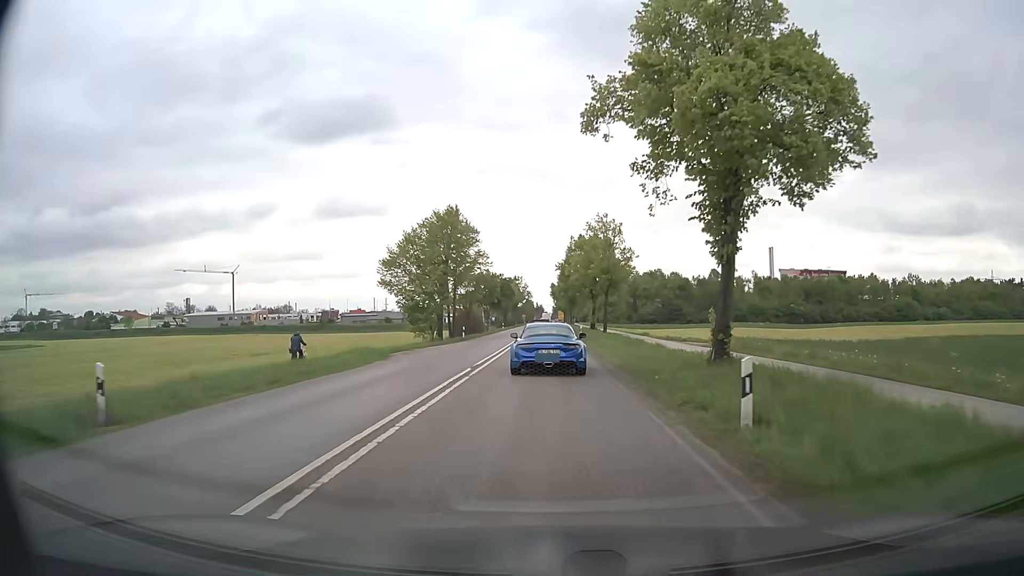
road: secondary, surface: asphalt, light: Day
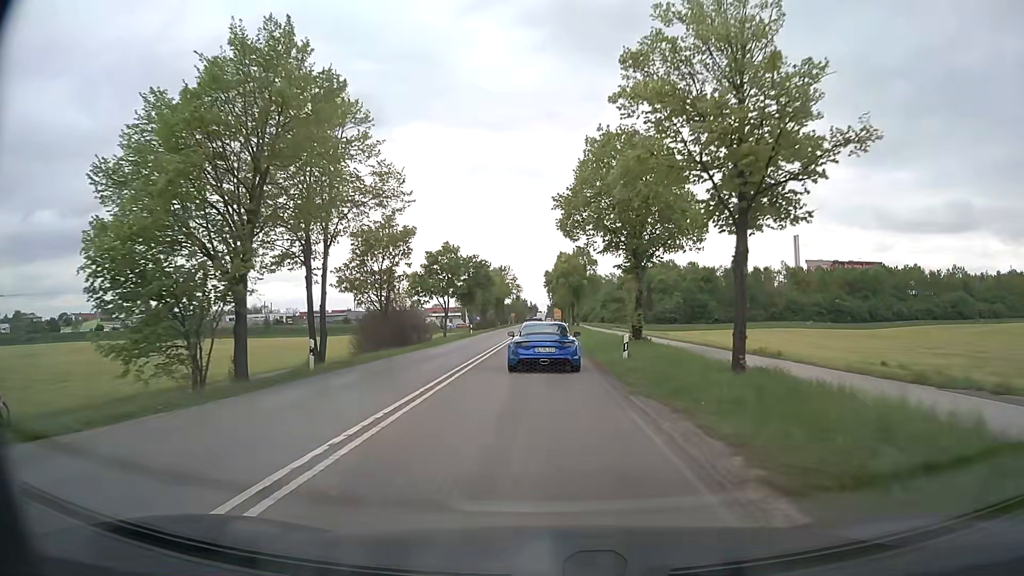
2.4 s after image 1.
(+0.3, +33.6) m; +1°
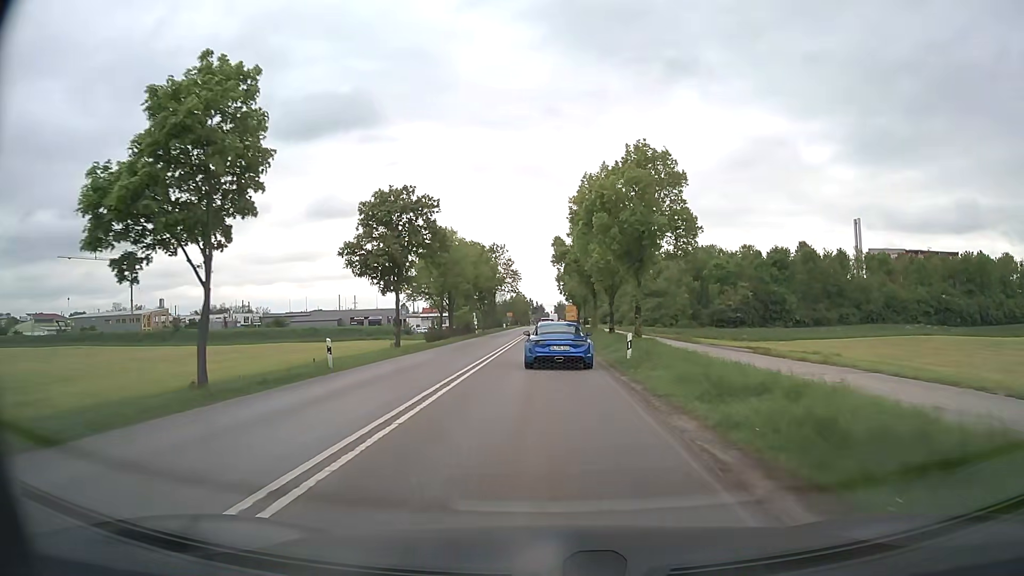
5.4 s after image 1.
(-0.4, +43.4) m; -1°
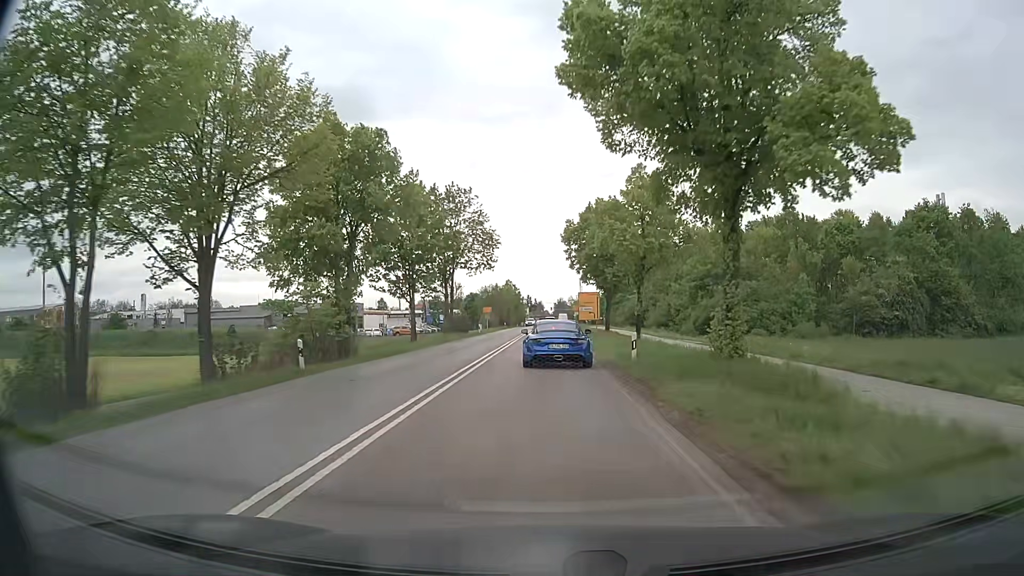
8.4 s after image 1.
(+0.1, +45.0) m; 0°
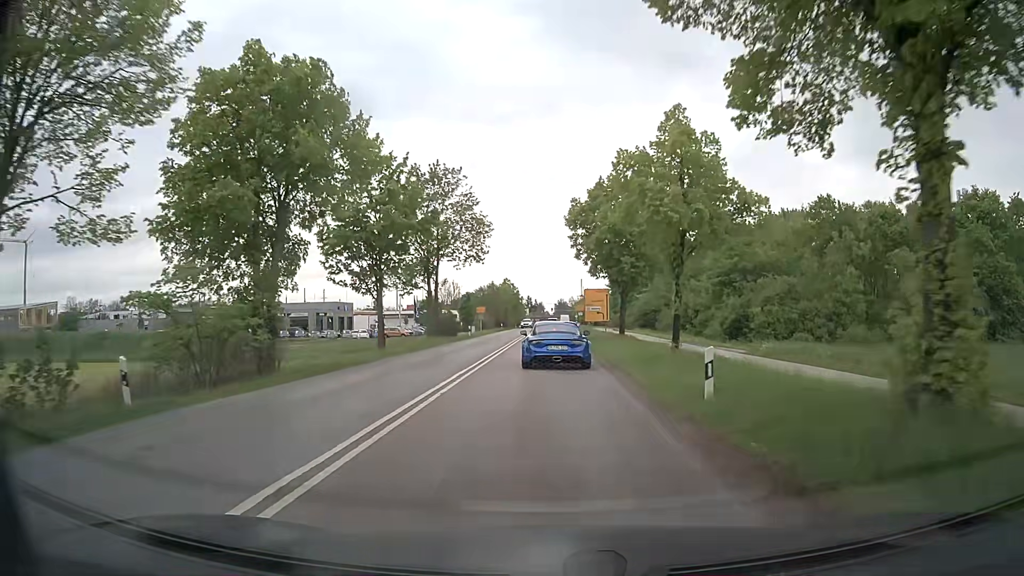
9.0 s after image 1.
(0.0, +8.5) m; 0°
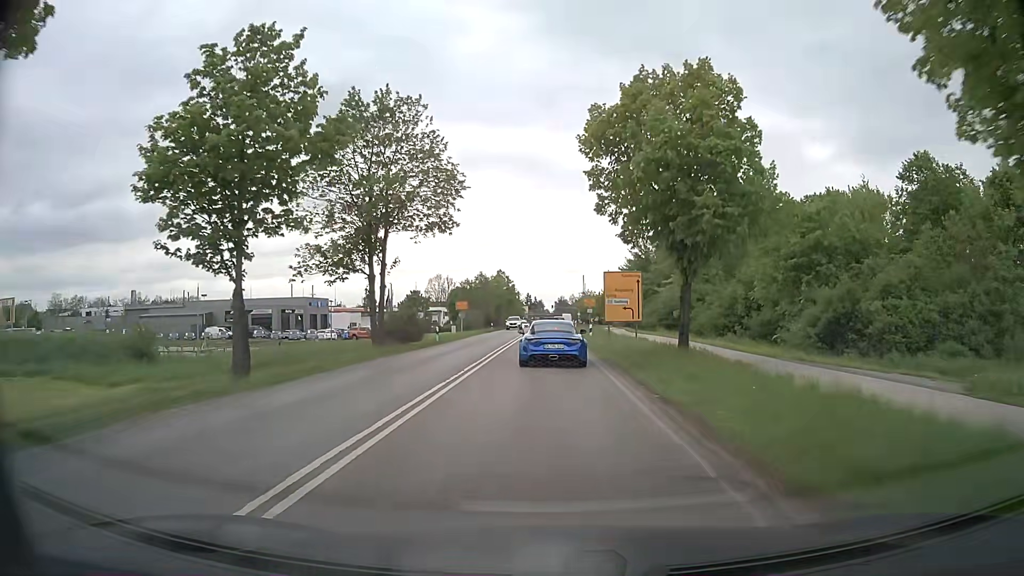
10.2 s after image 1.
(0.0, +16.3) m; 0°
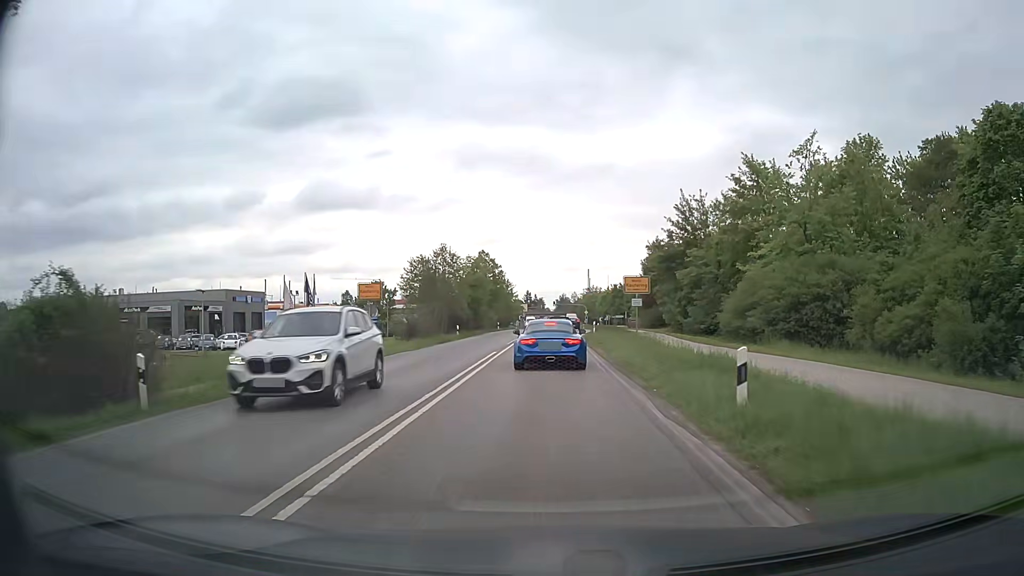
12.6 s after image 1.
(-0.1, +30.0) m; 0°
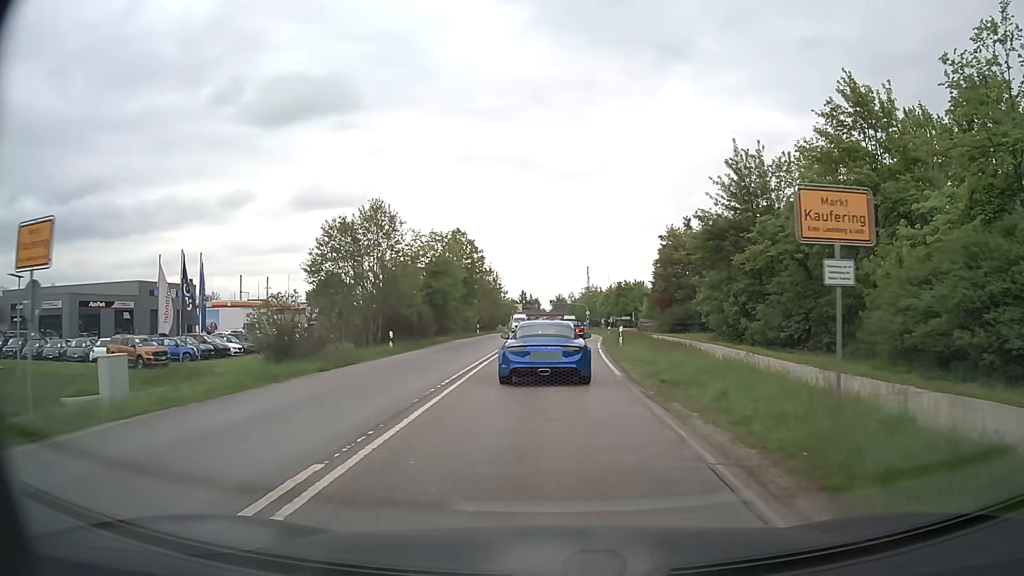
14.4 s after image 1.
(0.0, +19.5) m; 0°
(0, +10) (0, +20) (+1, +30) (+2, +40) (+2, +50) (+3, +60) (+4, +70) (+4, +80) (+4, +90) (+4, +100) m
